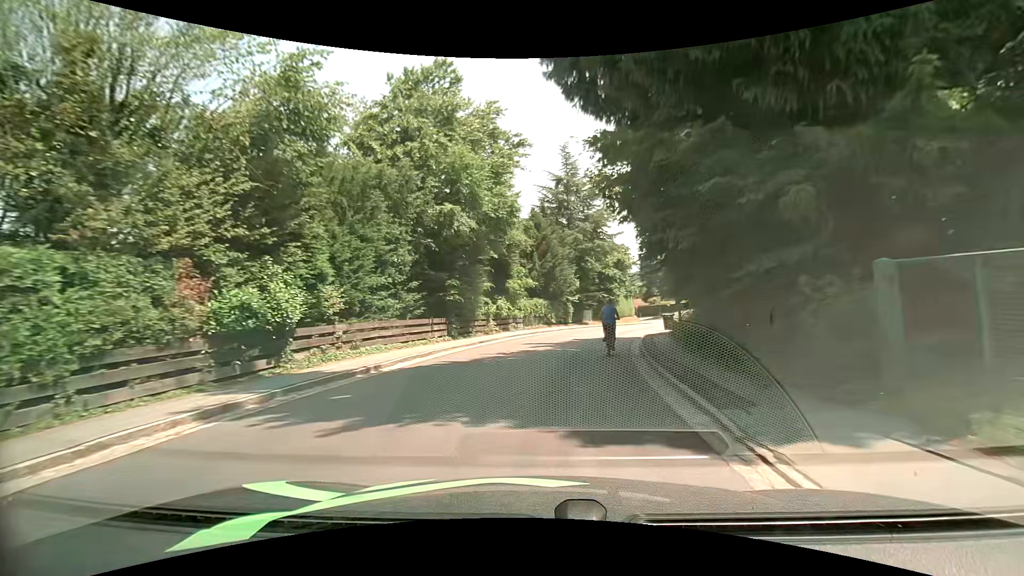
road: tertiary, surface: asphalt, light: Day
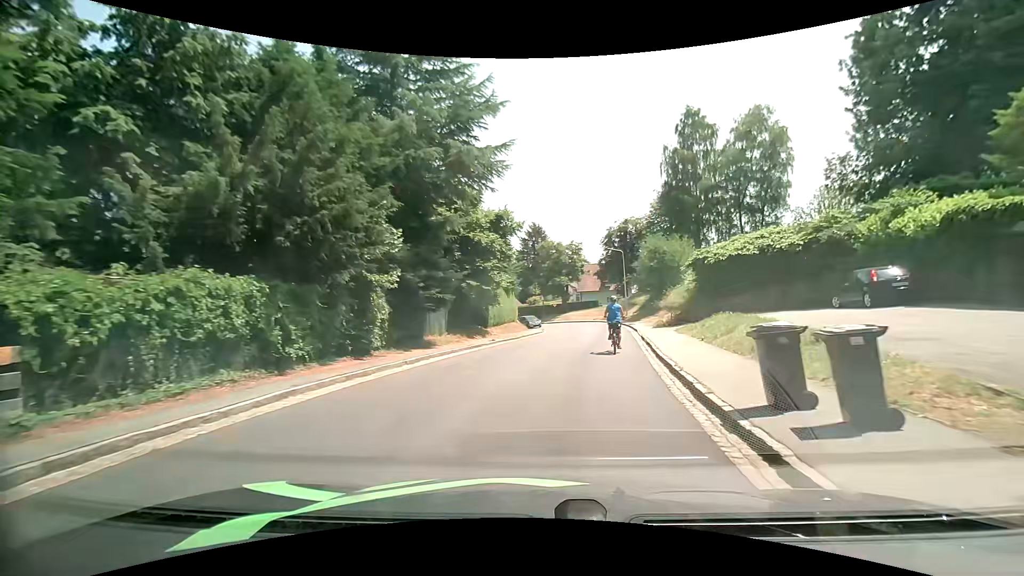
(+3.0, +26.1) m; +14°
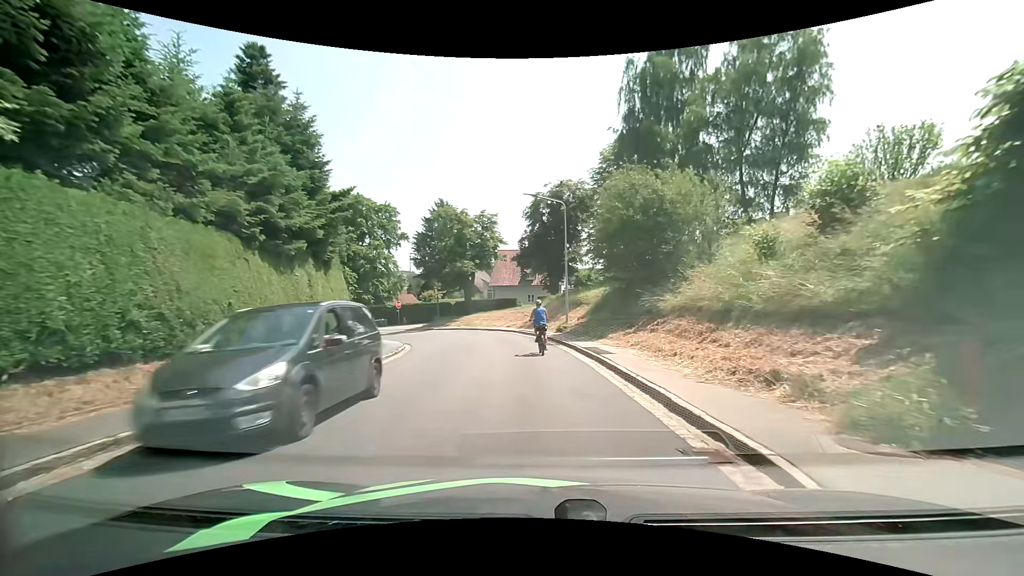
(+3.0, +25.1) m; +10°
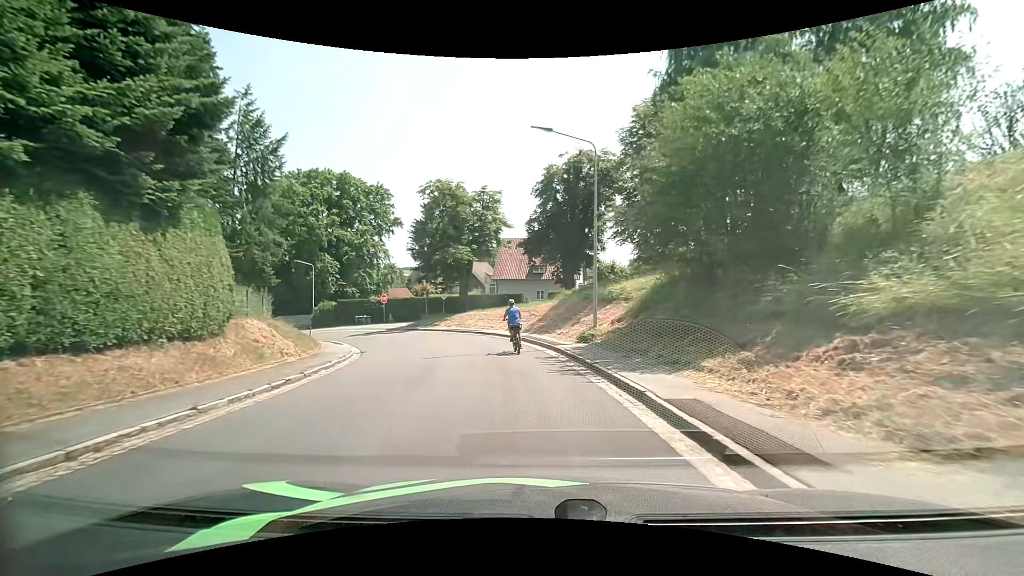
(0.0, +9.9) m; -1°
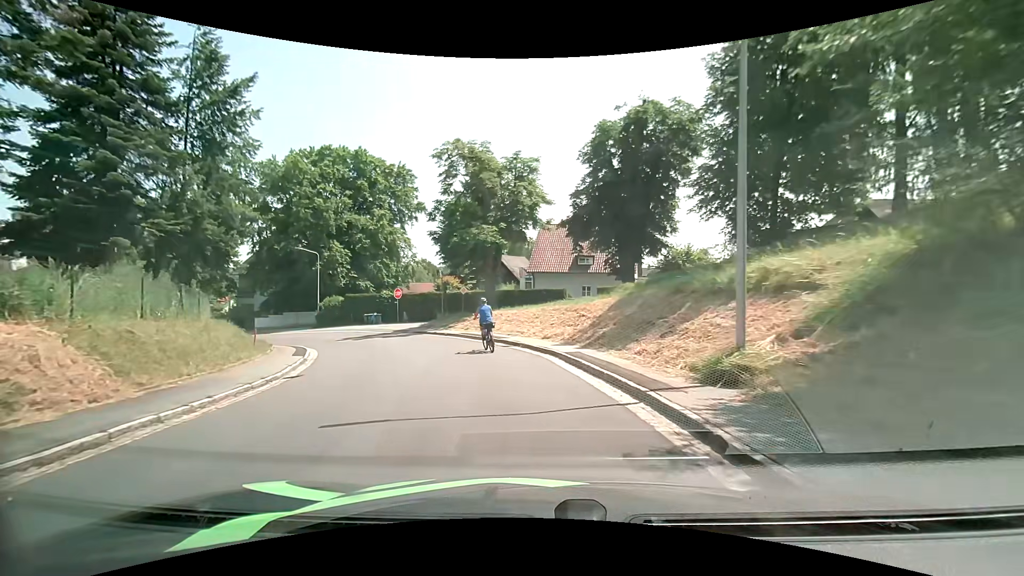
(-0.3, +9.9) m; -4°
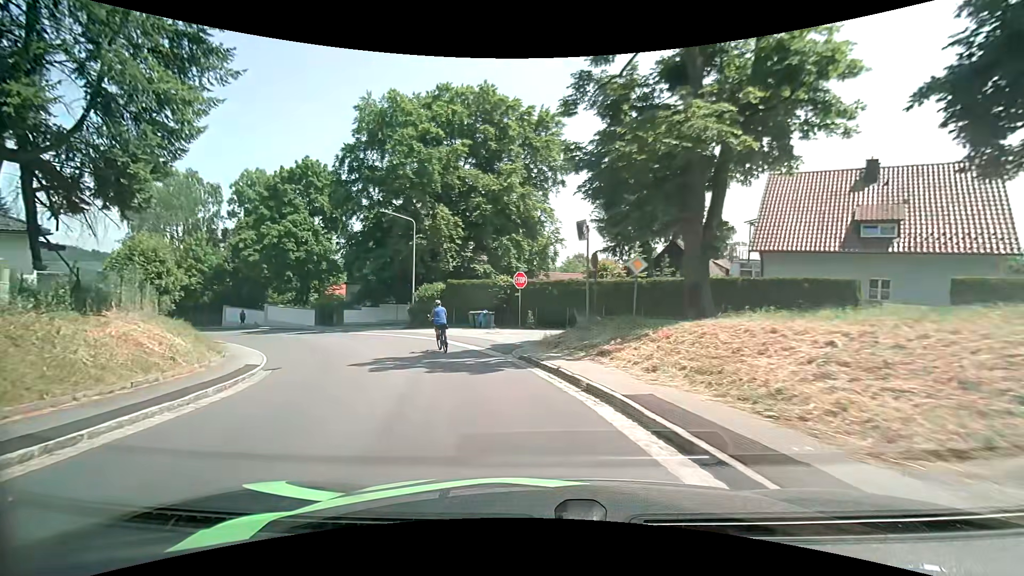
(-2.3, +18.8) m; -17°
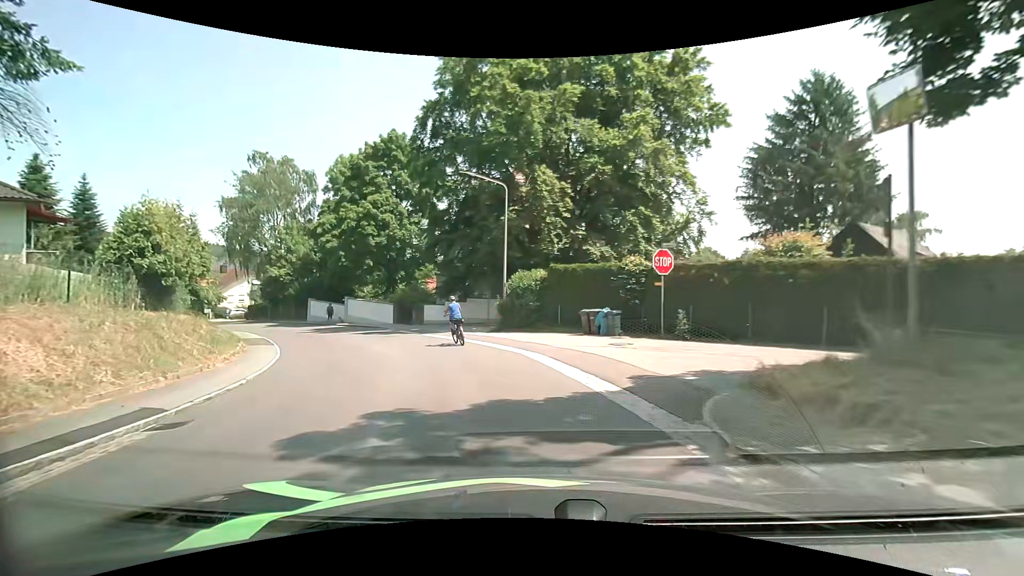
(-1.0, +9.3) m; -12°
(-1, +10) (-4, +19) (-9, +28) (-16, +36) (-23, +43) (-30, +50) (-37, +57) (-44, +64) (-51, +71) (-59, +78) m
